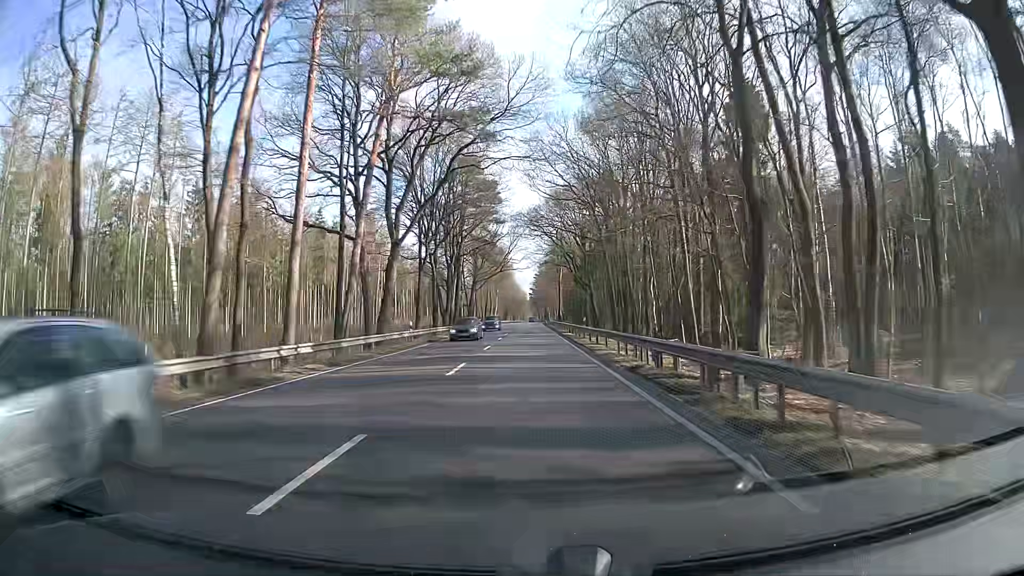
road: primary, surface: asphalt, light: Day
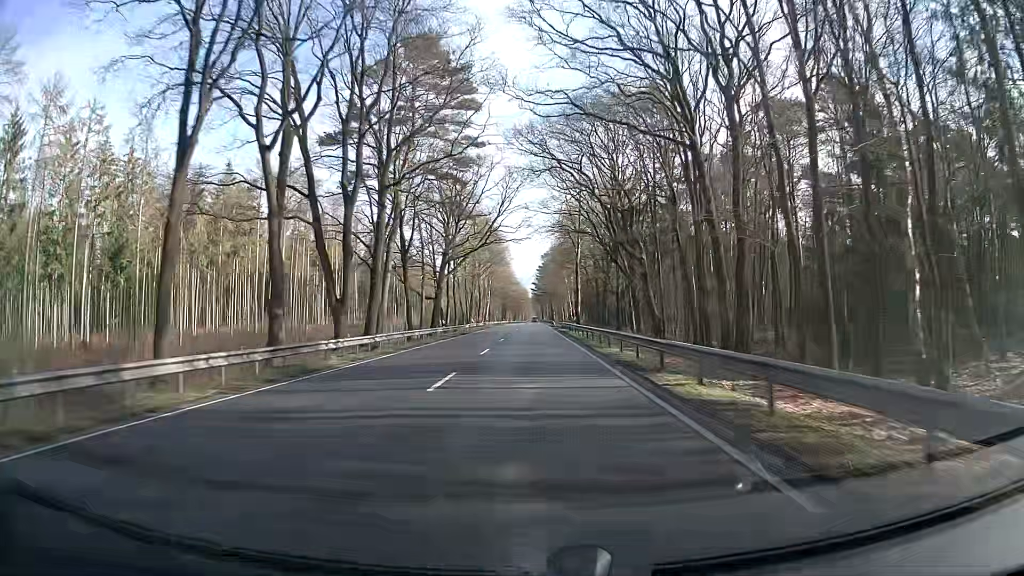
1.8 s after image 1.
(-0.1, +39.7) m; 0°
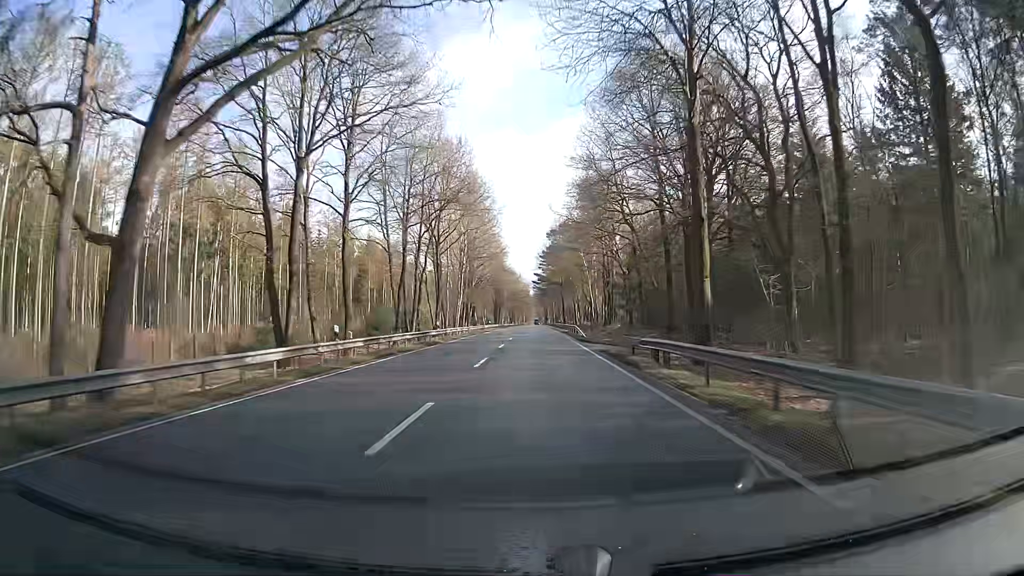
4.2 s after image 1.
(-0.2, +54.1) m; 0°
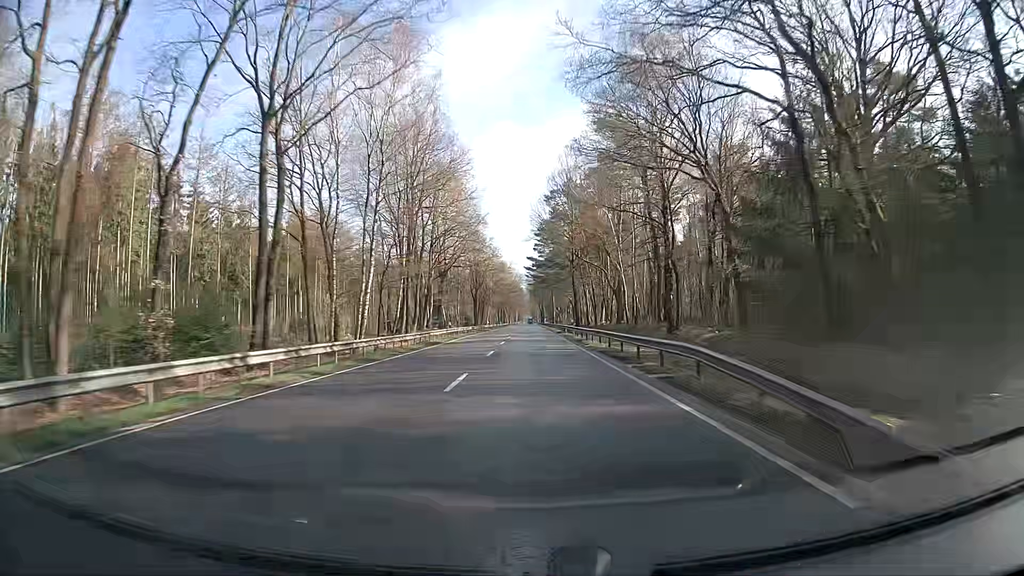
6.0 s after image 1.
(0.0, +42.7) m; 0°
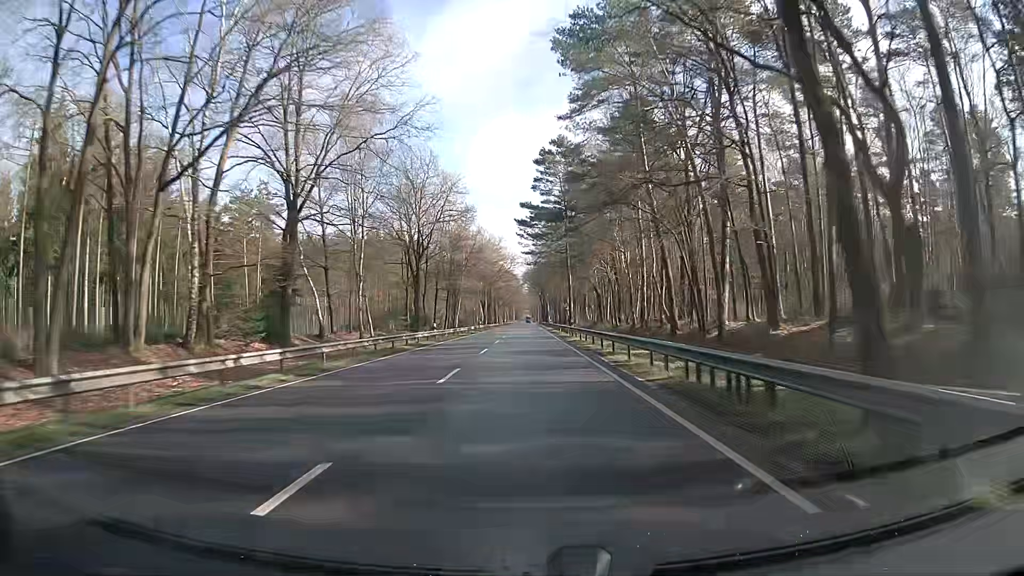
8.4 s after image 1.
(+0.3, +58.7) m; 0°
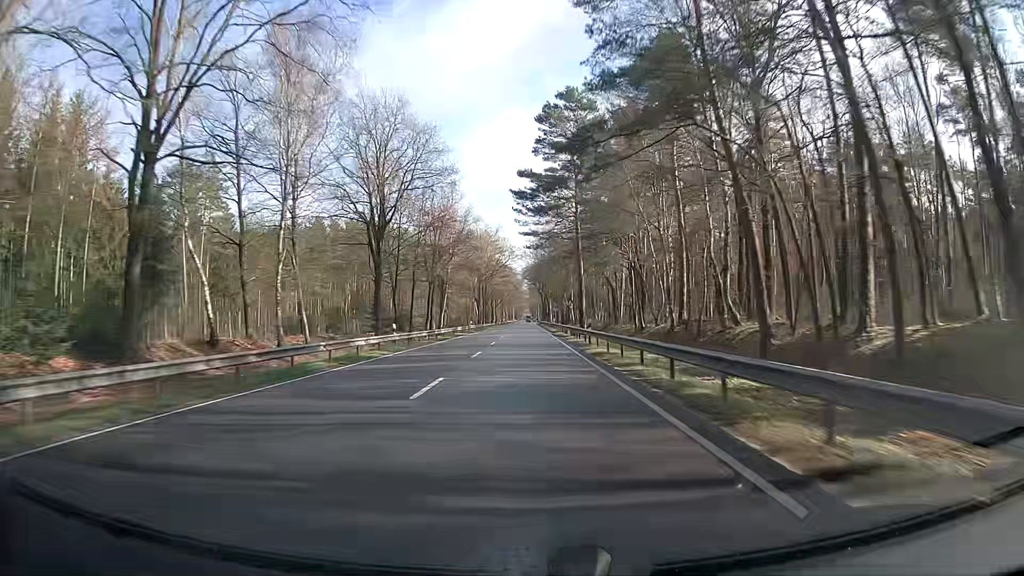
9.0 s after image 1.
(0.0, +15.1) m; 0°
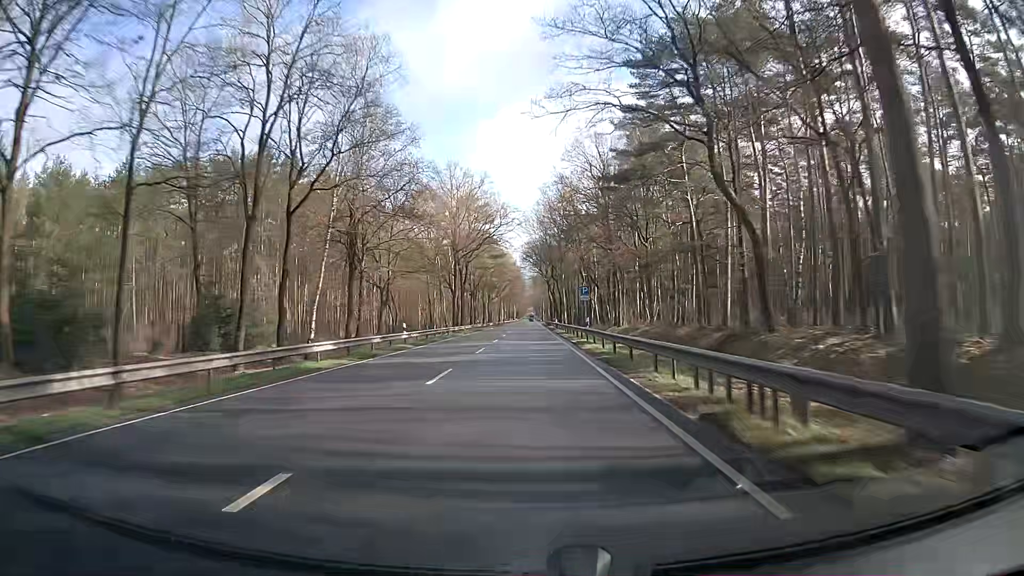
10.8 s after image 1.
(-0.3, +45.9) m; -1°
(0, +10) (0, +20) (0, +30) (0, +40) (0, +50) (0, +60) (0, +70) (0, +80) (0, +90) (0, +100) m
